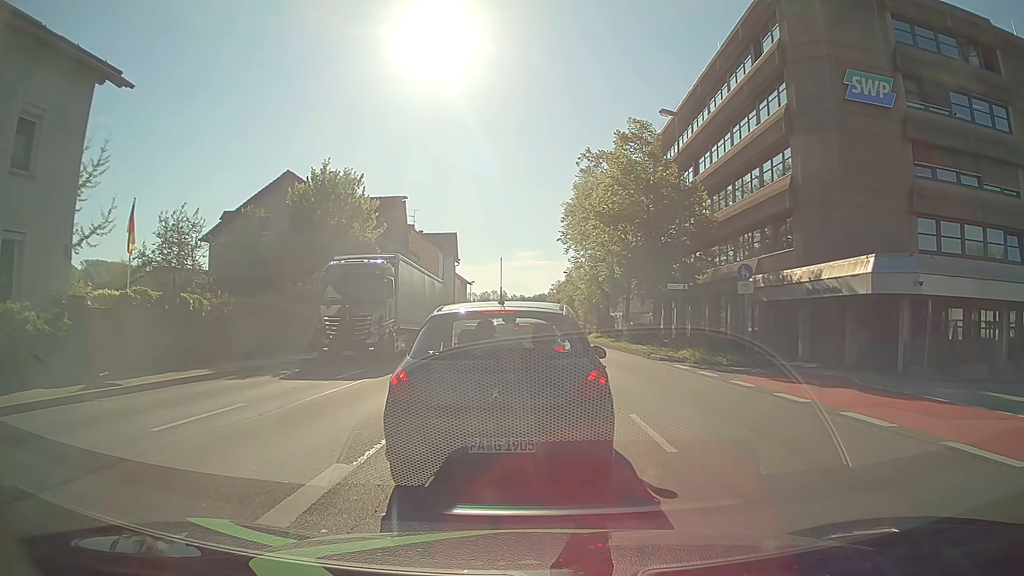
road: primary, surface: asphalt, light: Day
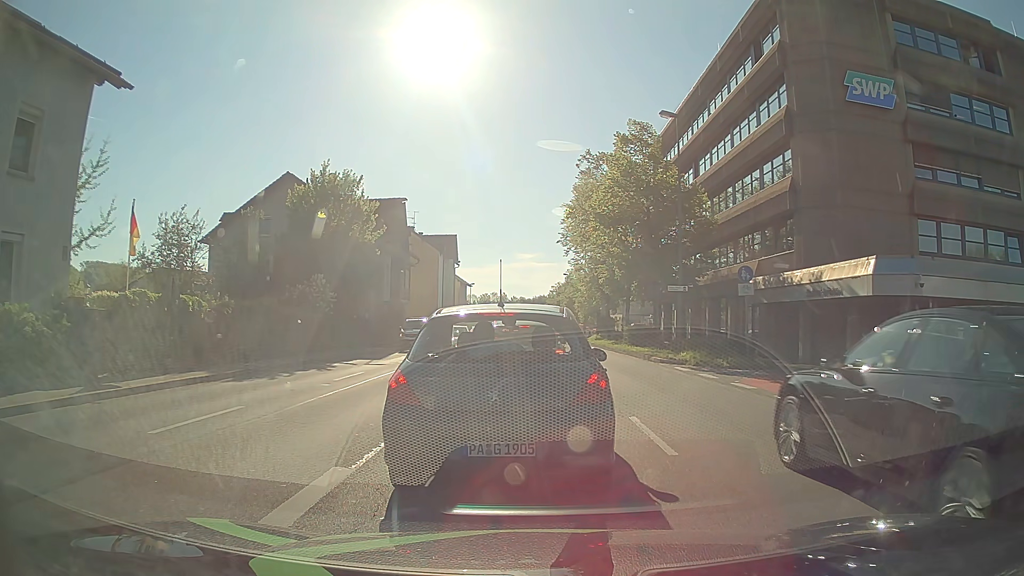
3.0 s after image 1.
(0.0, +0.2) m; 0°
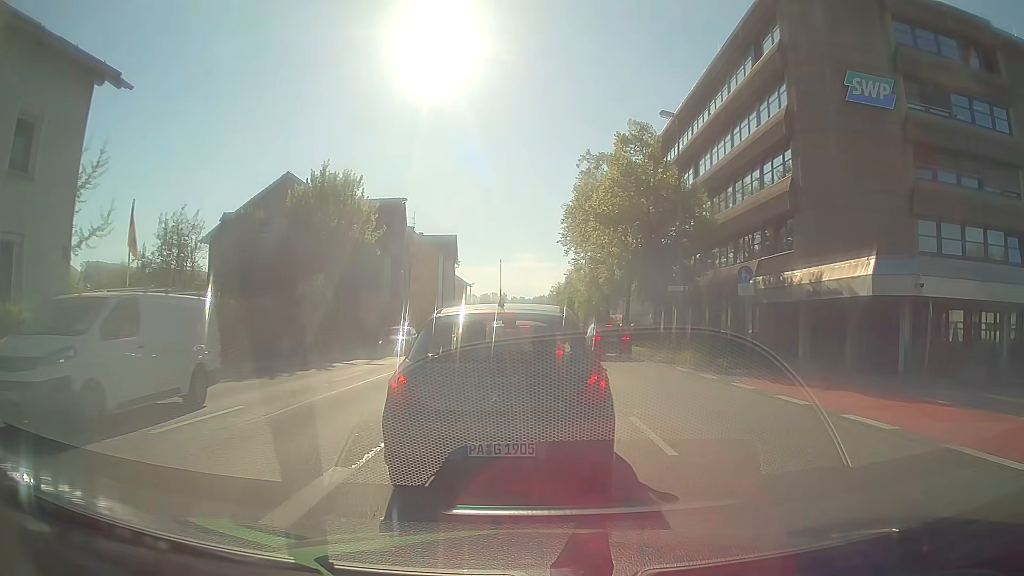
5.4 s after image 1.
(0.0, 0.0) m; 0°
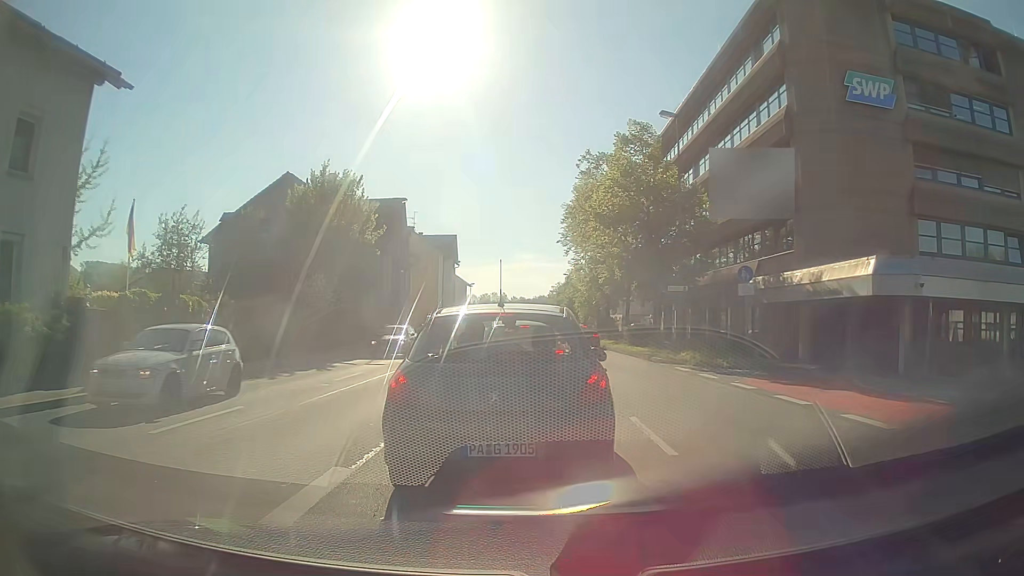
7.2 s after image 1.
(0.0, 0.0) m; 0°
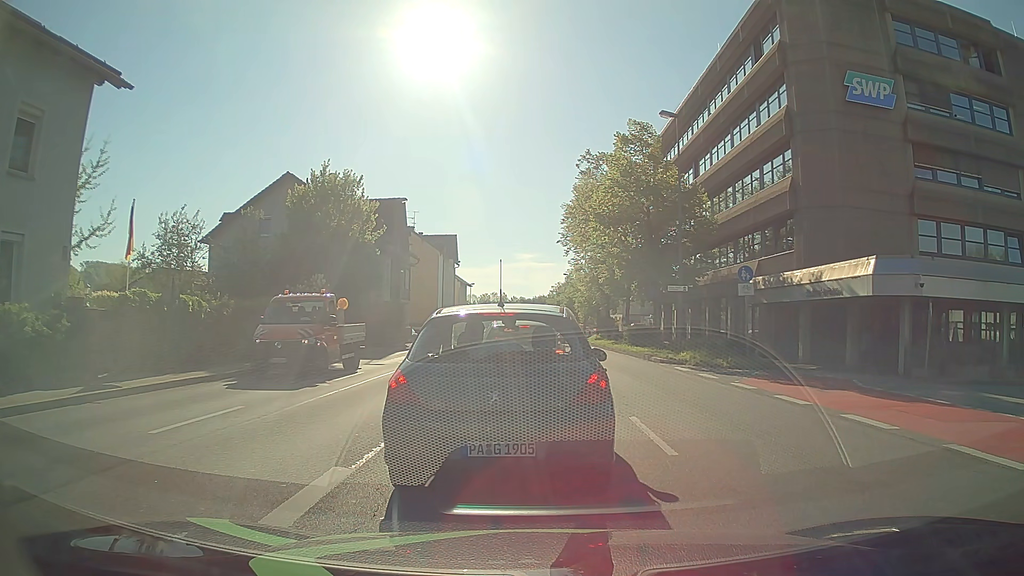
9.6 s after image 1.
(0.0, 0.0) m; 0°
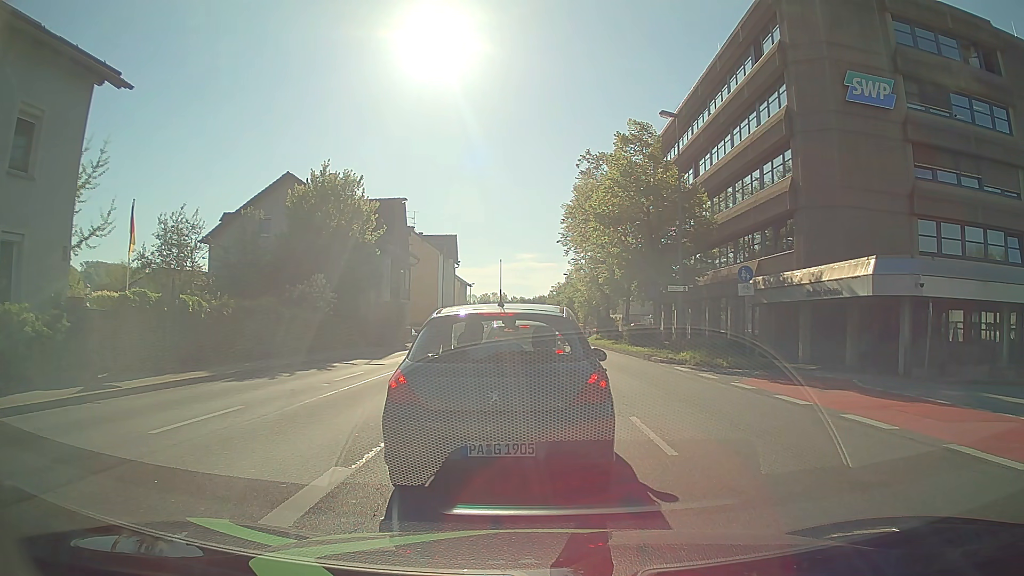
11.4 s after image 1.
(0.0, 0.0) m; 0°
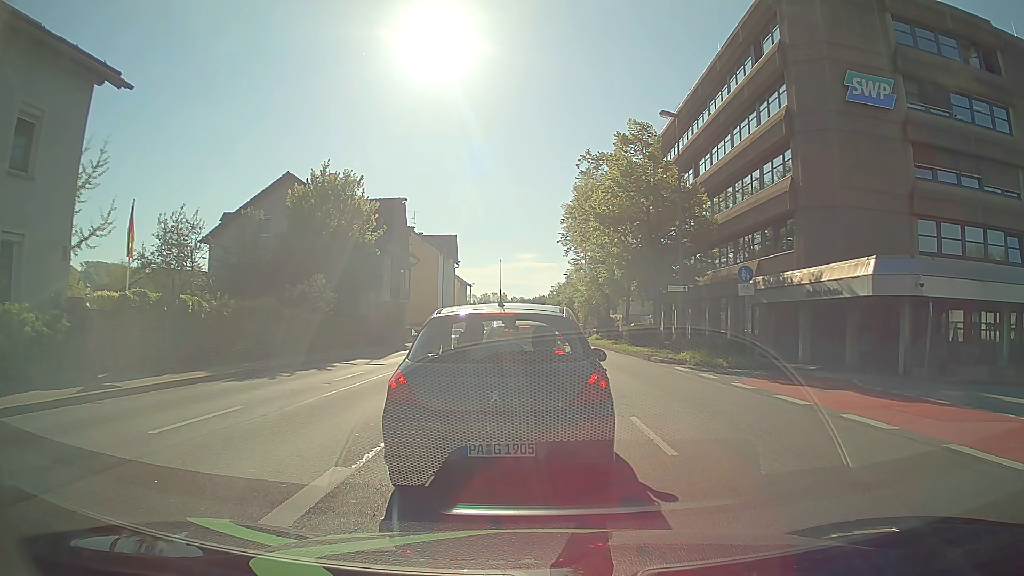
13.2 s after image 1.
(0.0, 0.0) m; 0°
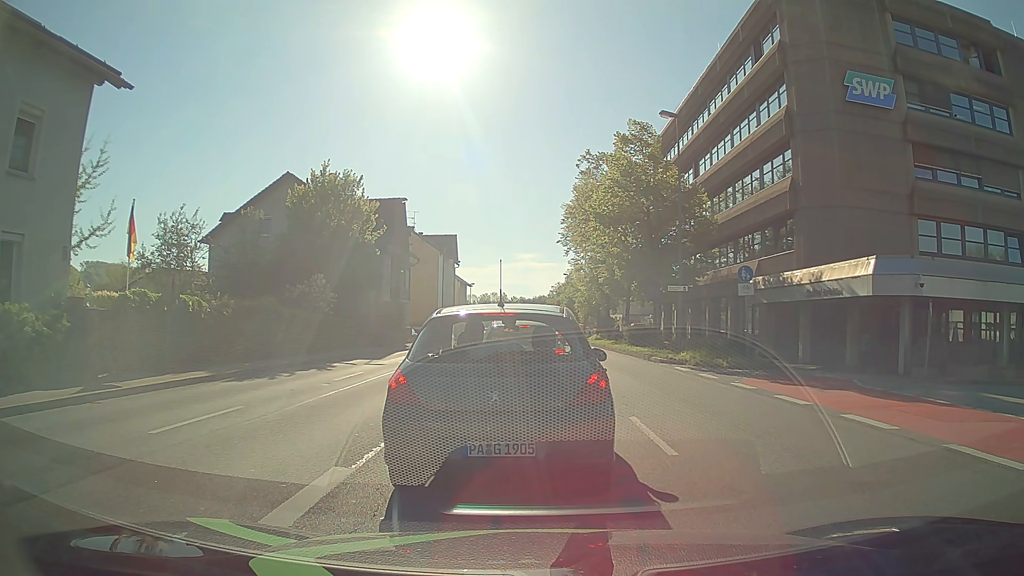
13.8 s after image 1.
(0.0, 0.0) m; 0°
